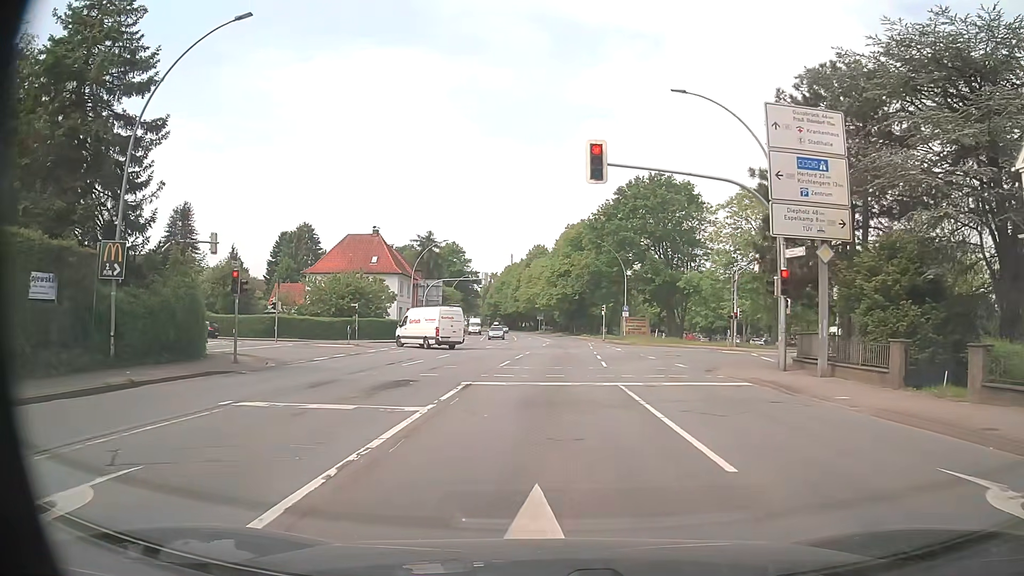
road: primary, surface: asphalt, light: Day
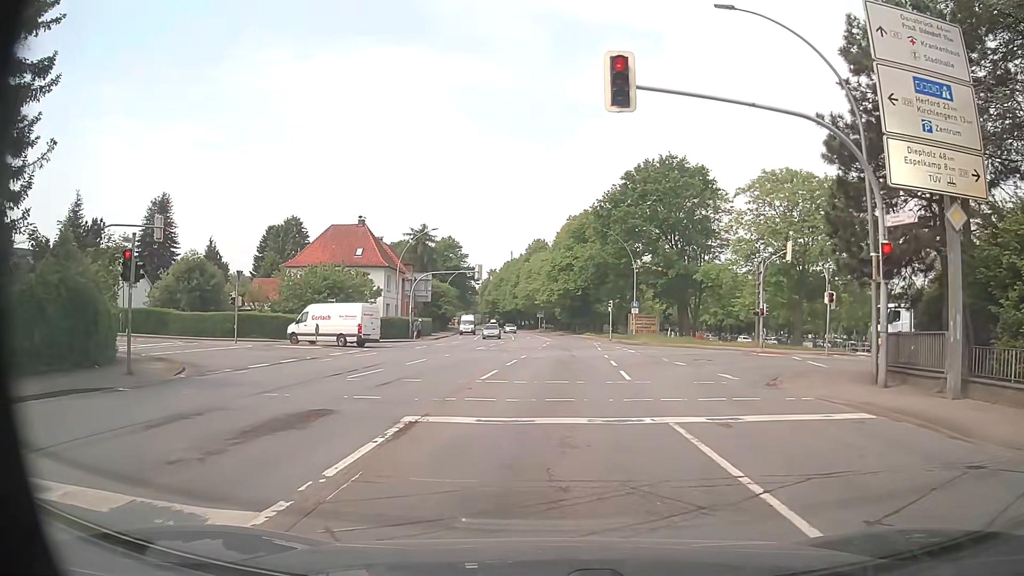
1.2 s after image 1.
(0.0, +6.5) m; 0°
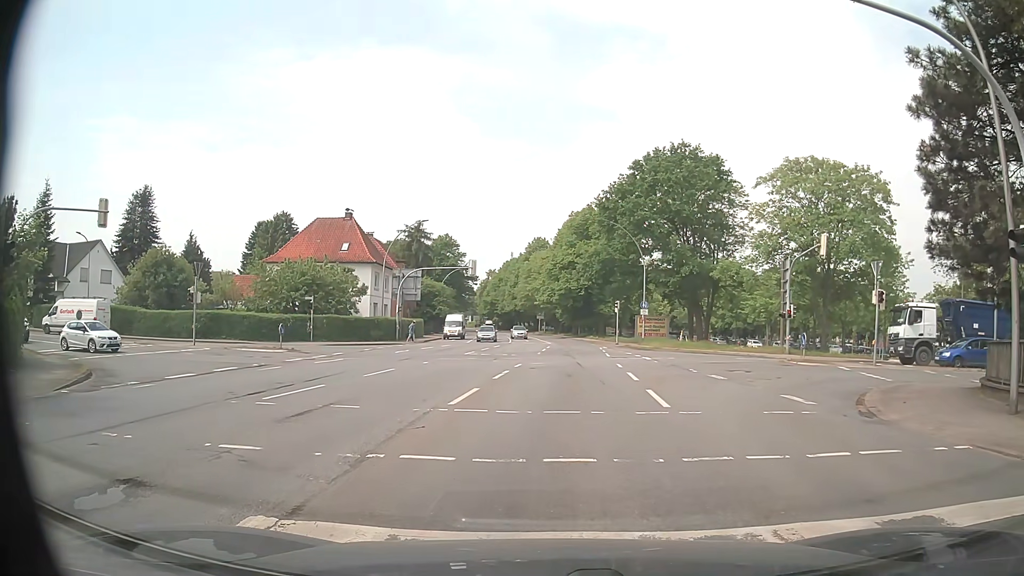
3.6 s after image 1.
(0.0, +5.1) m; +1°
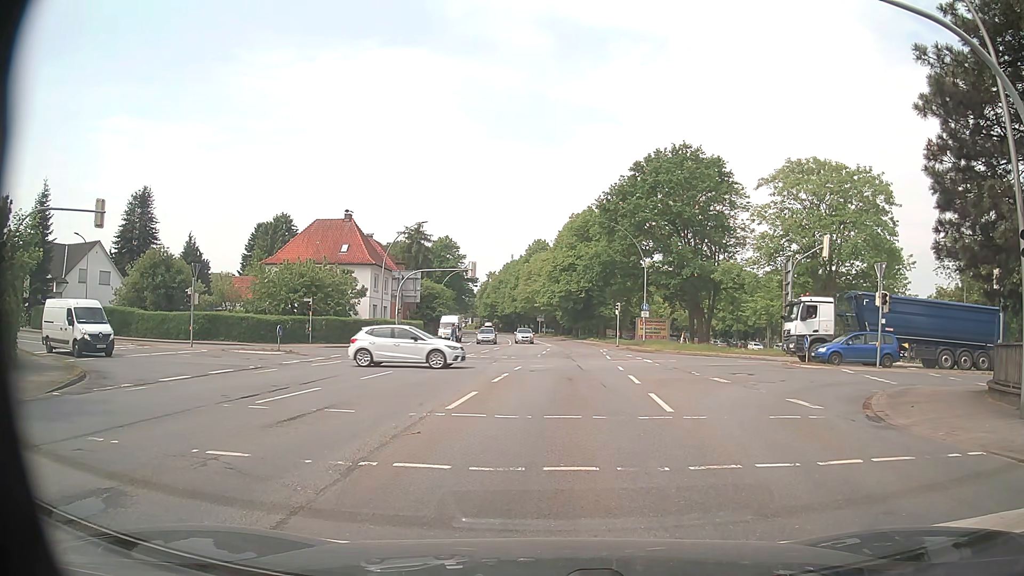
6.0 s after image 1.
(0.0, +0.4) m; 0°
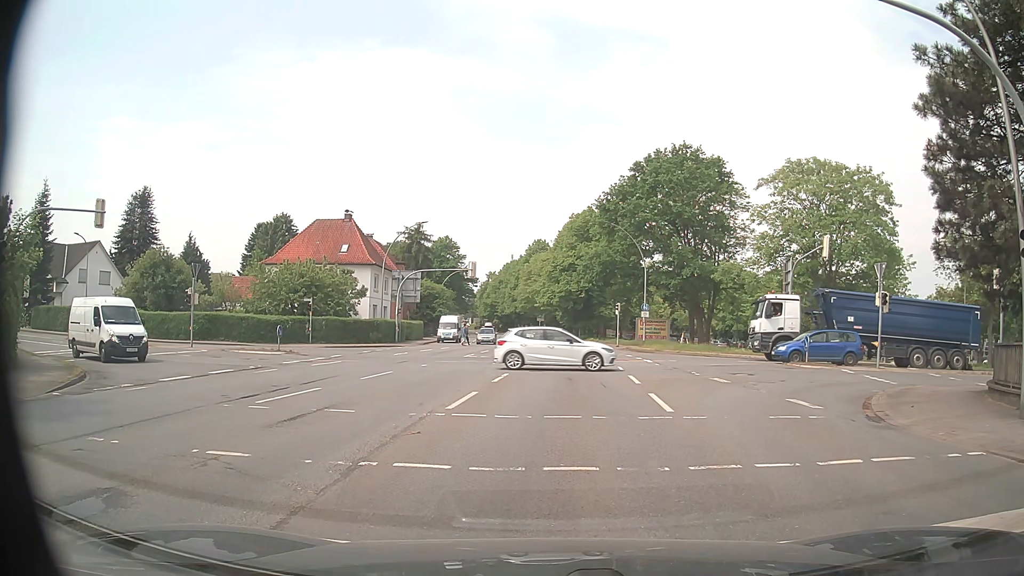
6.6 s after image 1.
(0.0, 0.0) m; 0°
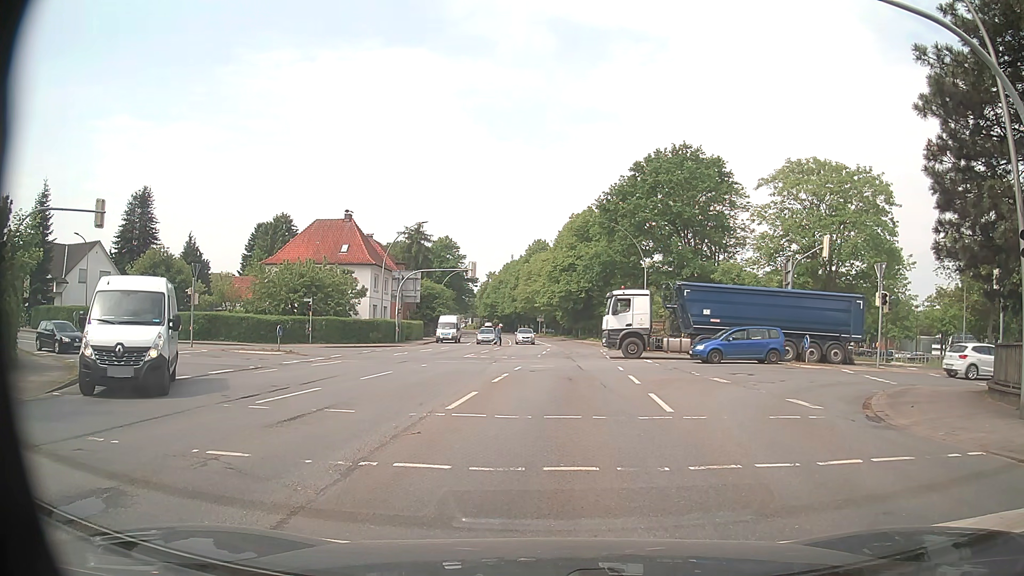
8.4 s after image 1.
(0.0, 0.0) m; 0°
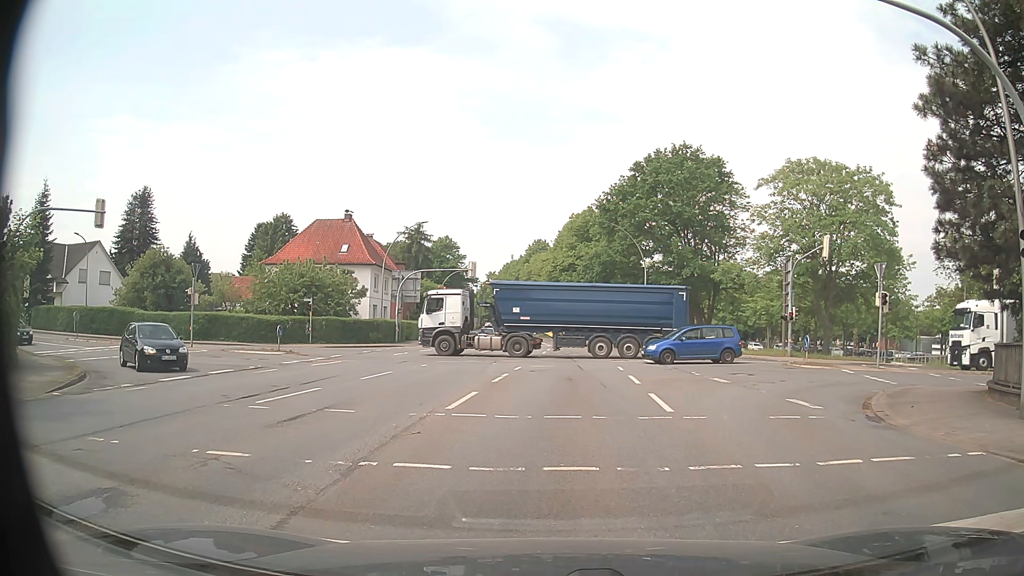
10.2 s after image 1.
(0.0, 0.0) m; 0°
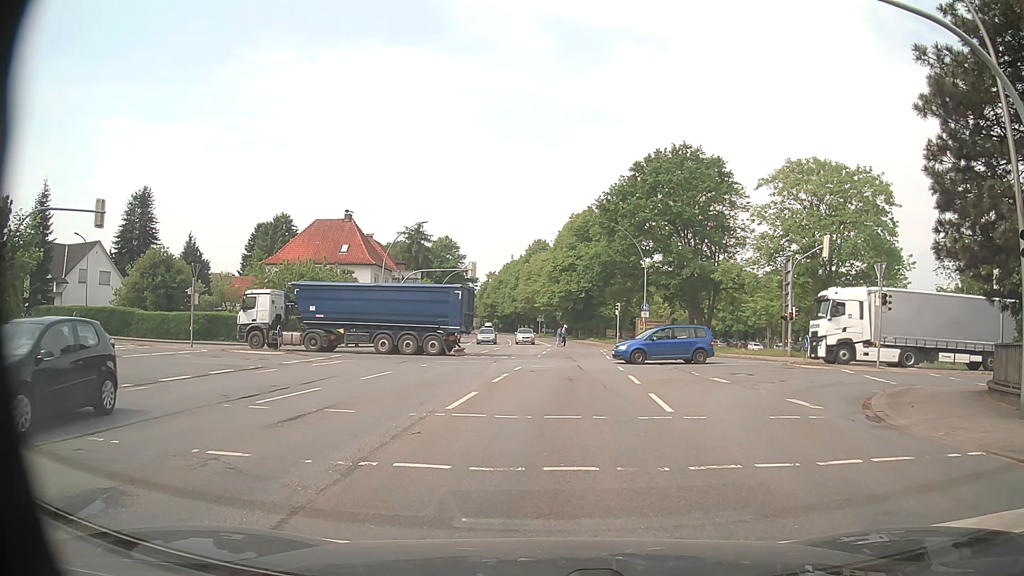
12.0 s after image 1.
(0.0, 0.0) m; 0°
(0, +10) (0, +20) (+1, +30) (+1, +40) (+1, +50) (0, +60) (0, +70) (-1, +80) (-2, +90) (-4, +100) m
